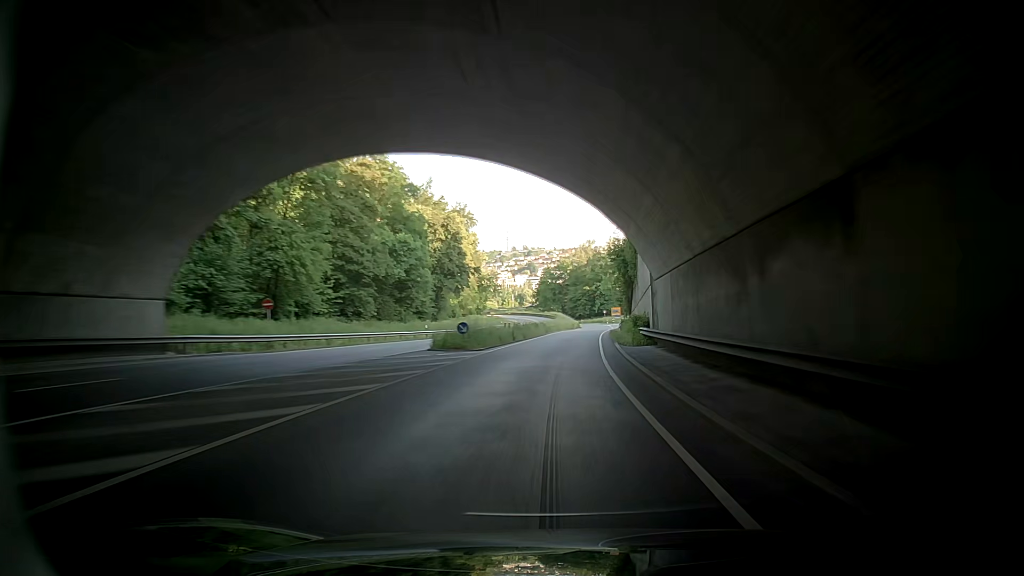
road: primary_link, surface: asphalt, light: Day
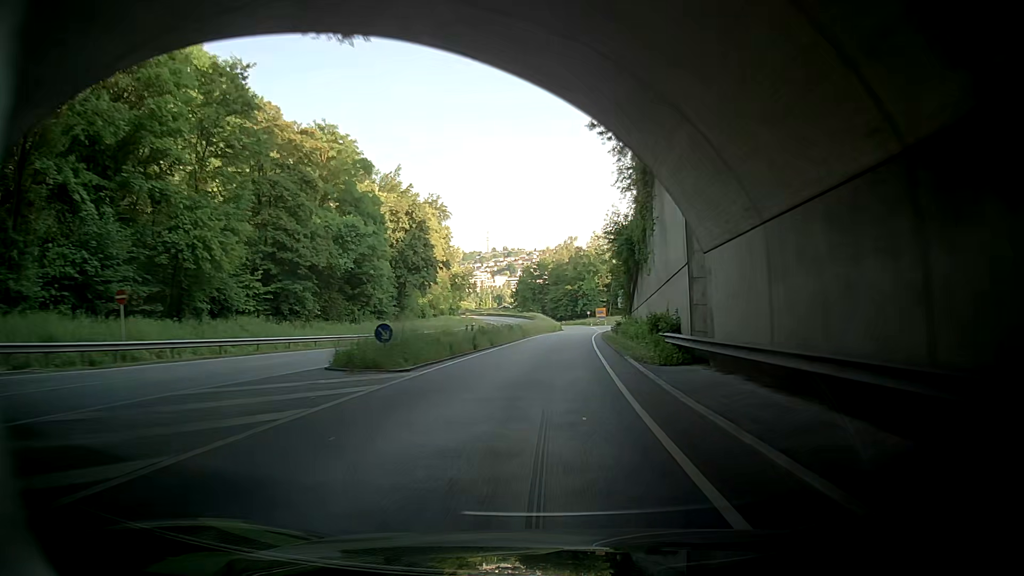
(-0.2, +12.3) m; -2°
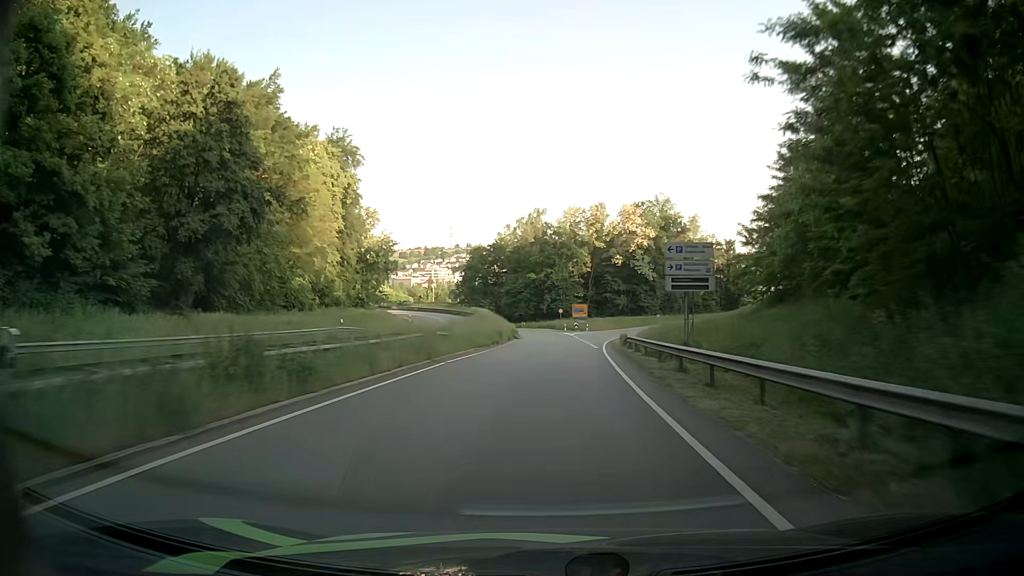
(+5.2, +47.6) m; +12°
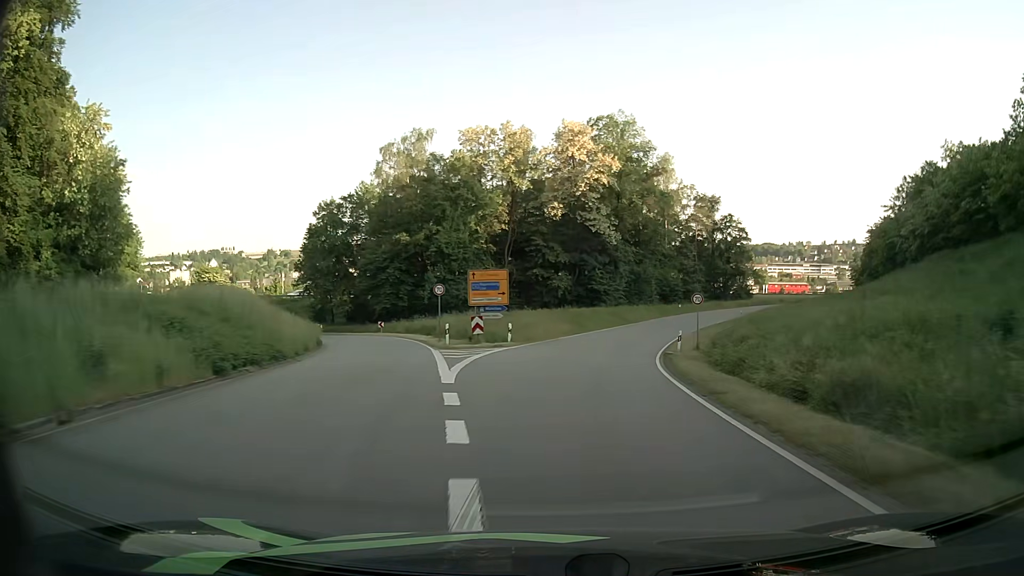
(+2.0, +56.5) m; +7°
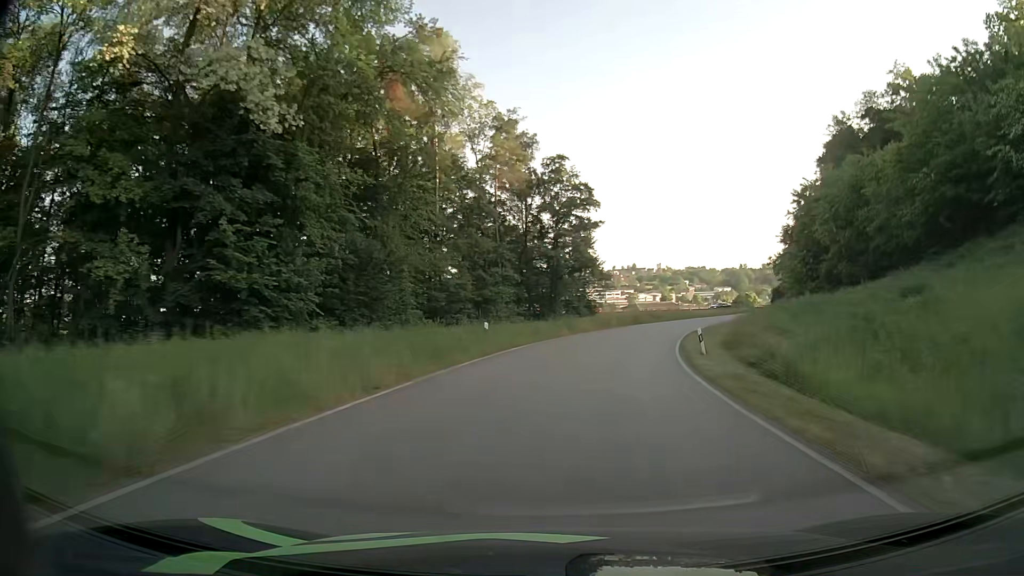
(+8.7, +52.7) m; +19°
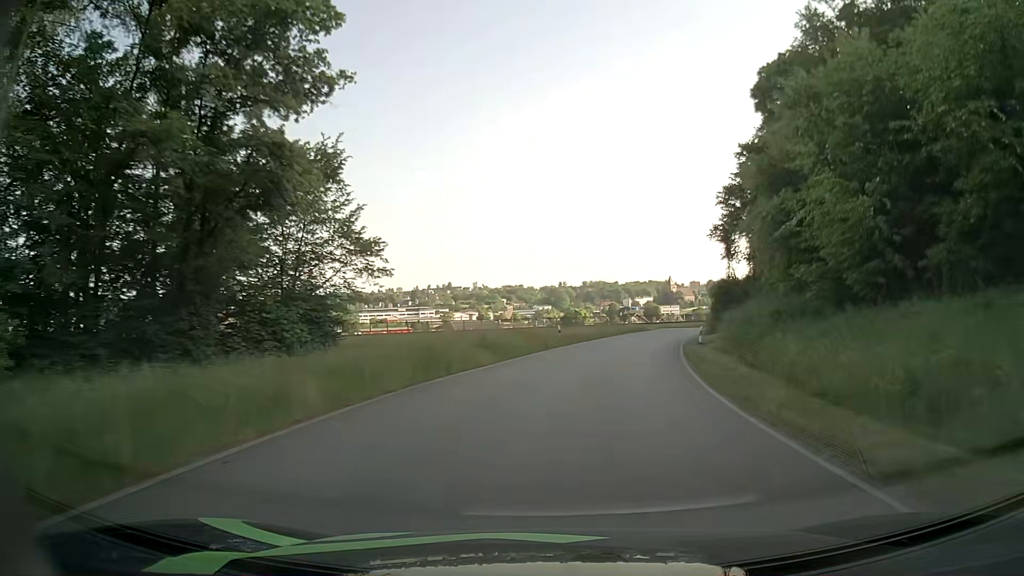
(+5.3, +39.7) m; +16°
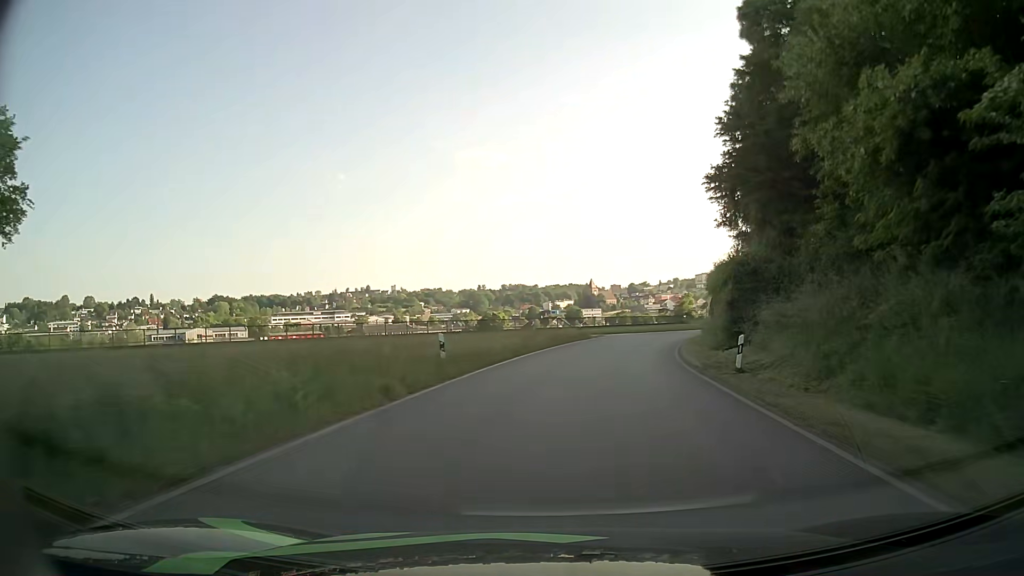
(+1.1, +18.7) m; +7°
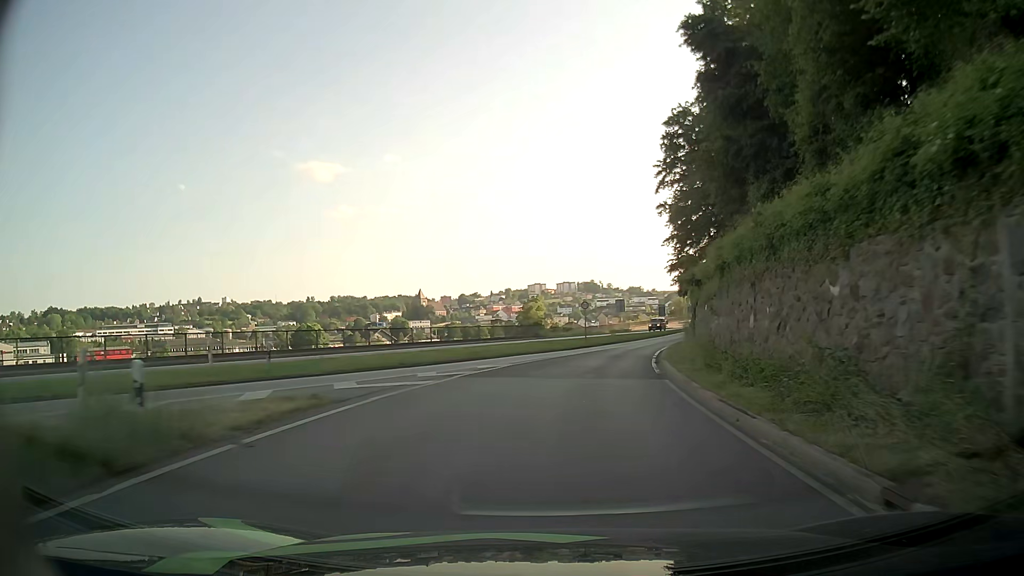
(+4.3, +34.7) m; +14°
(0, +10) (+1, +20) (+3, +30) (+5, +40) (+8, +49) (+11, +59) (+15, +68) (+18, +77) (+22, +87) (+25, +96) m
